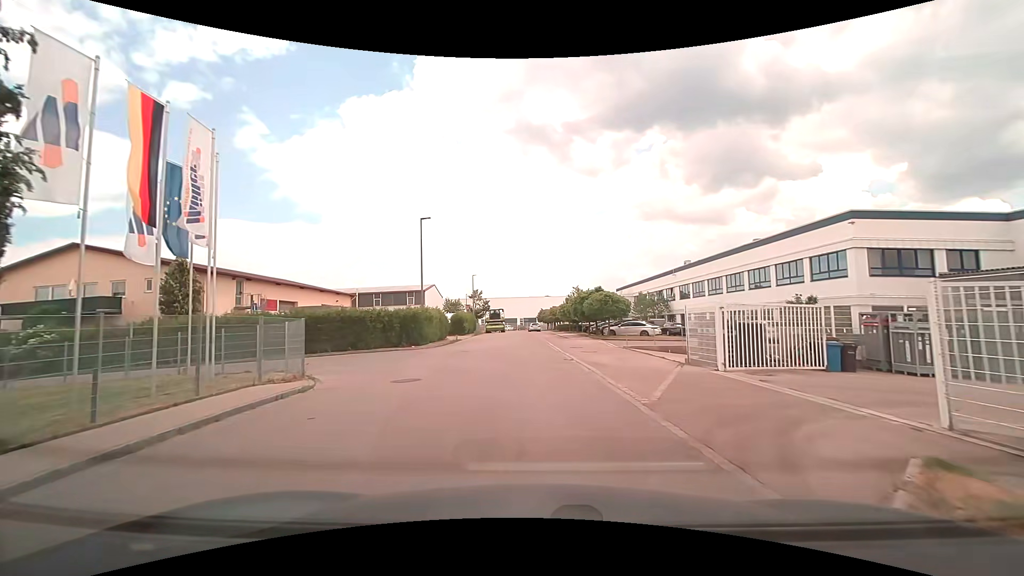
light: Day
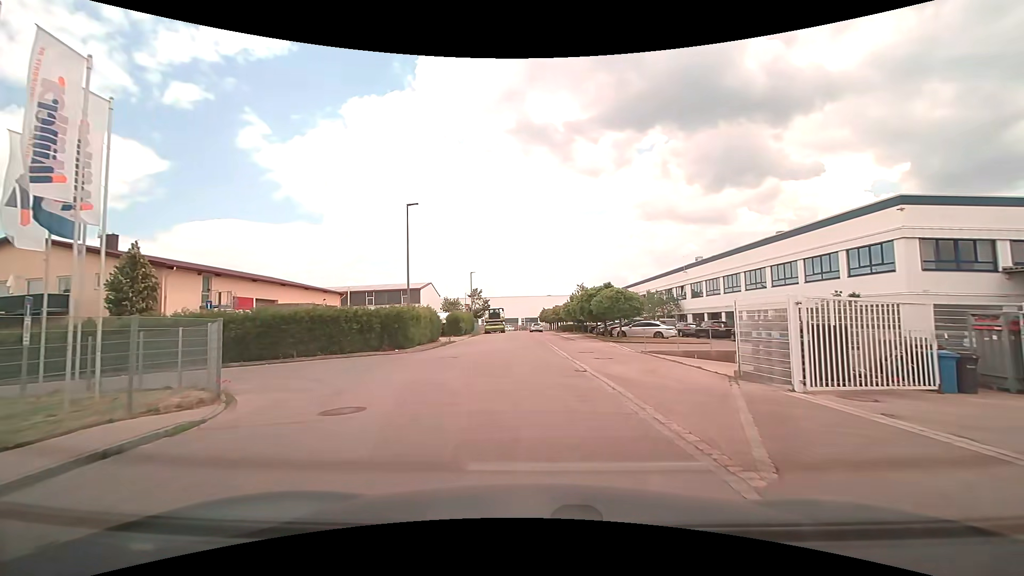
(0.0, +4.2) m; 0°
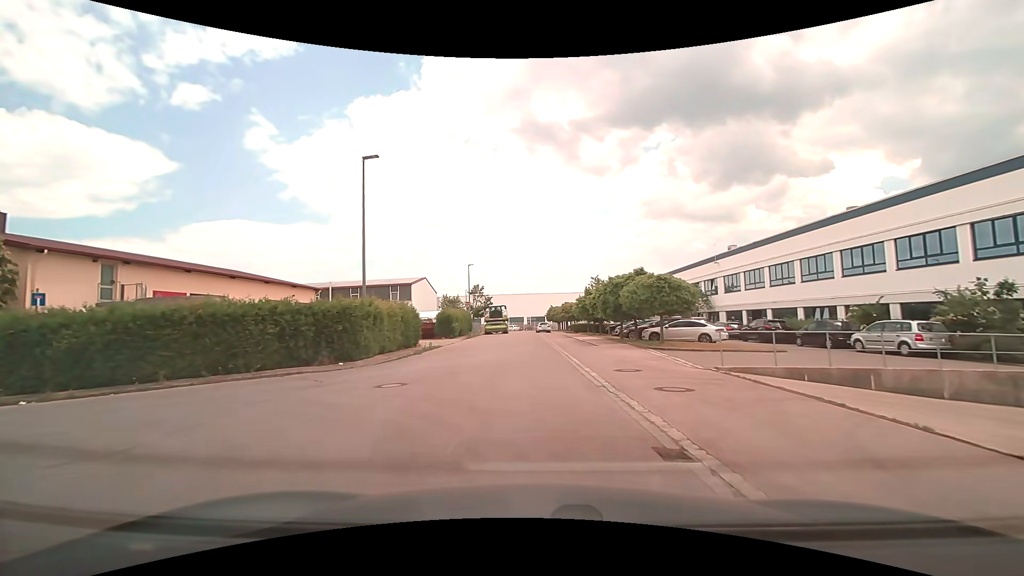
(0.0, +8.9) m; -1°
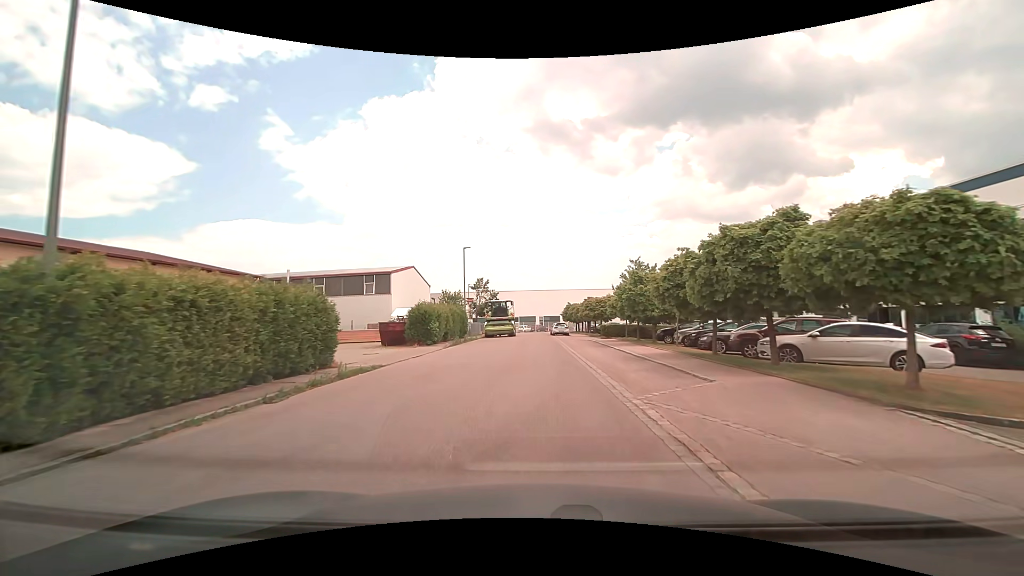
(-0.2, +14.5) m; -2°
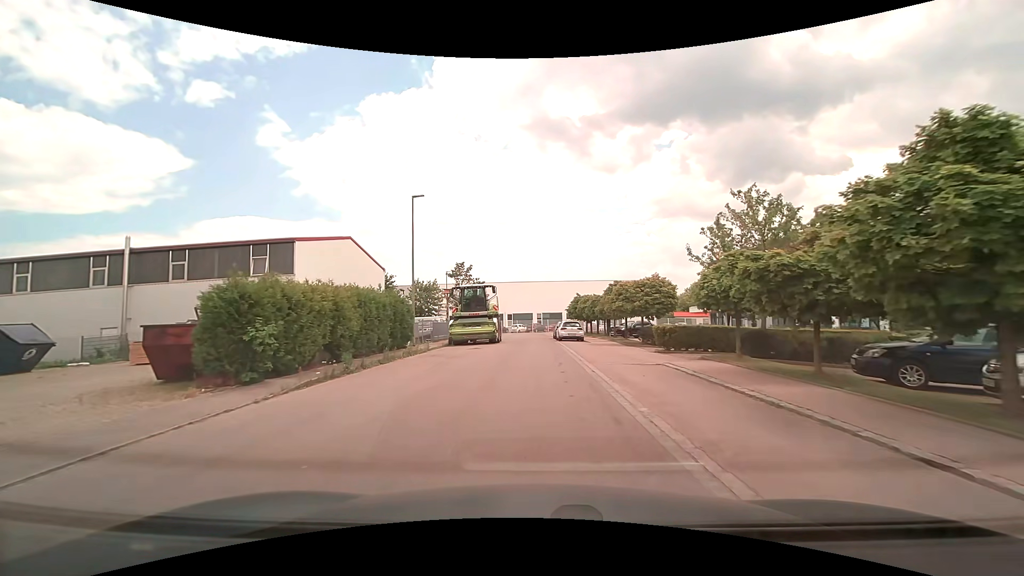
(+0.3, +19.4) m; +1°
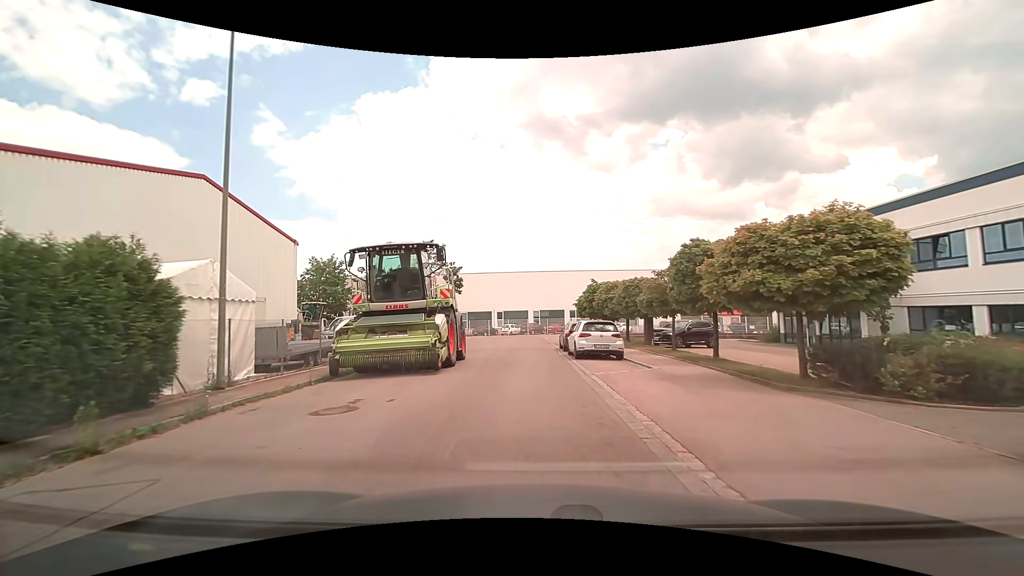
(0.0, +17.1) m; 0°
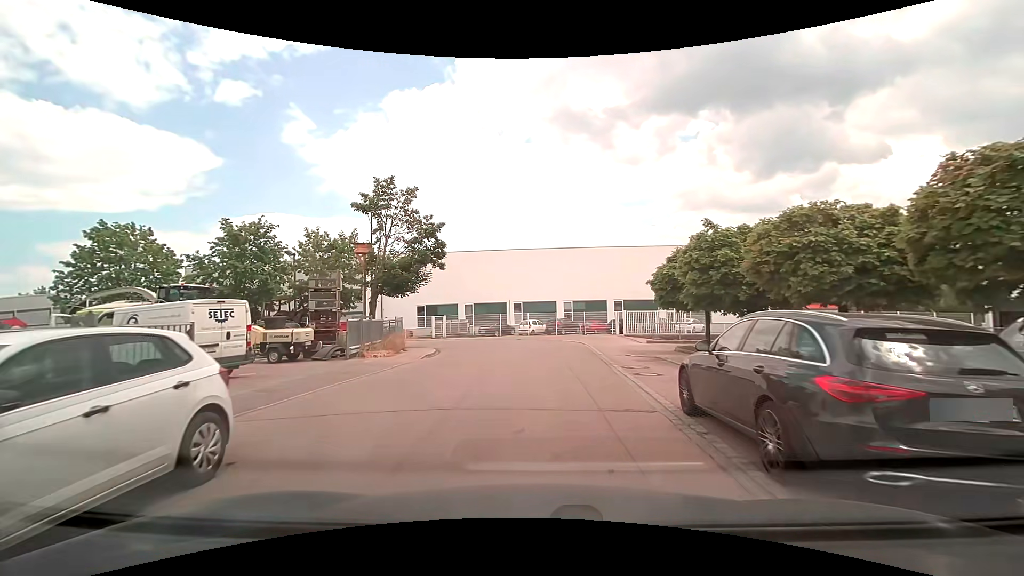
(-0.3, +19.7) m; -4°
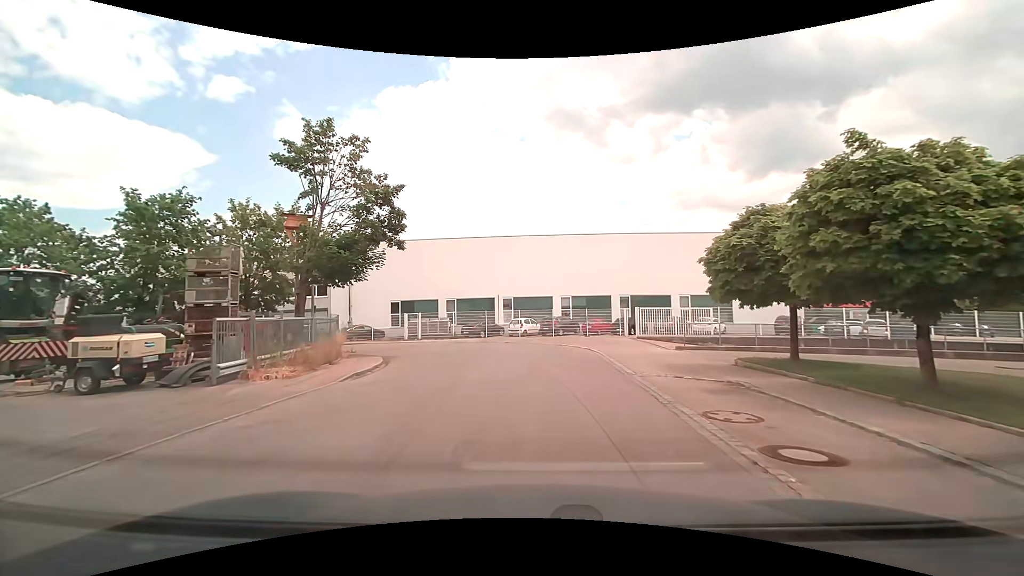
(+0.1, +7.5) m; +1°
(0, +10) (0, +20) (-3, +29) (-11, +35) (-21, +35) (-31, +34) (-41, +34) (-51, +35) (-61, +37) (-71, +39) m
